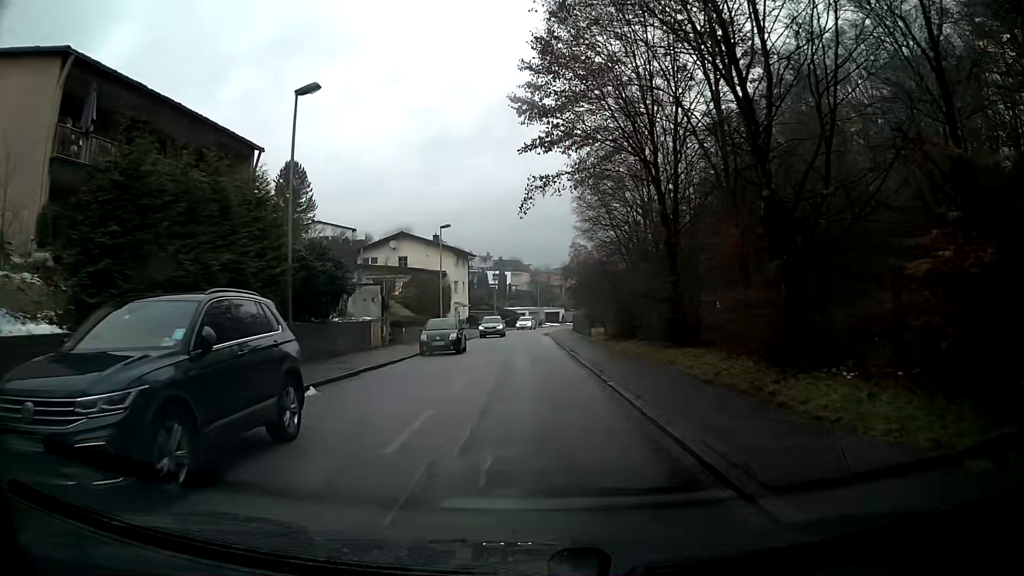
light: Day
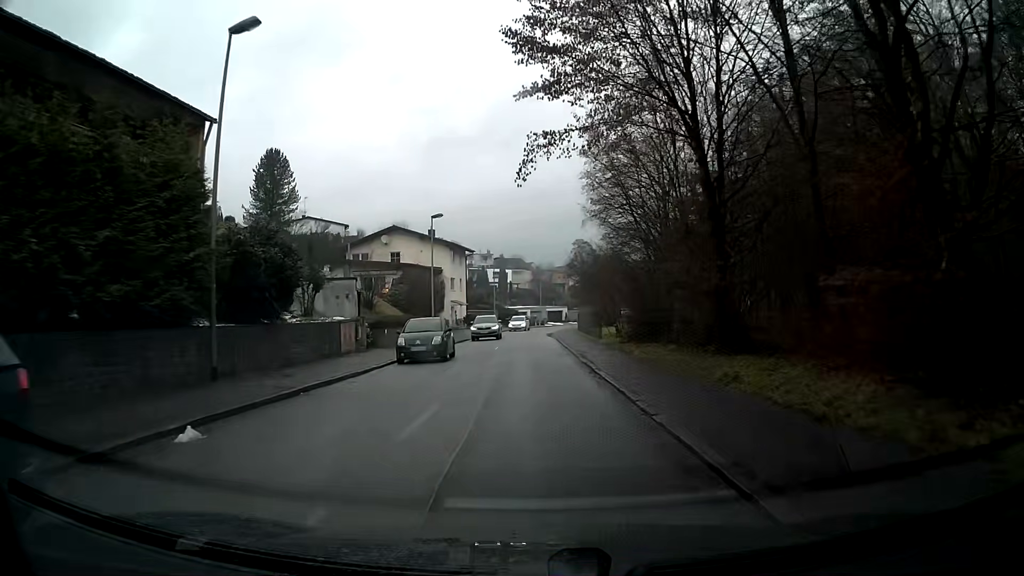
(0.0, +5.0) m; 0°
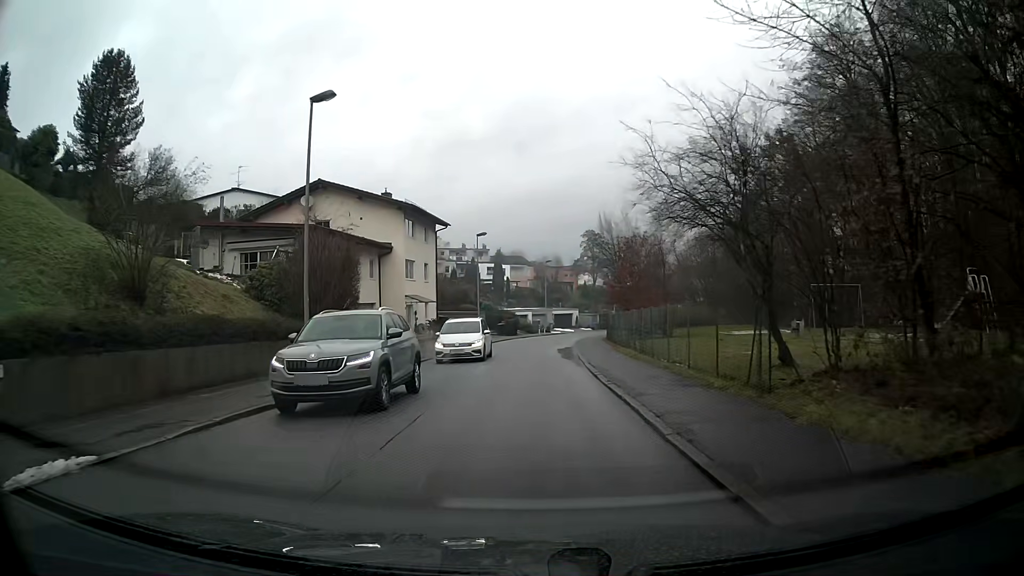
(-0.2, +25.3) m; 0°
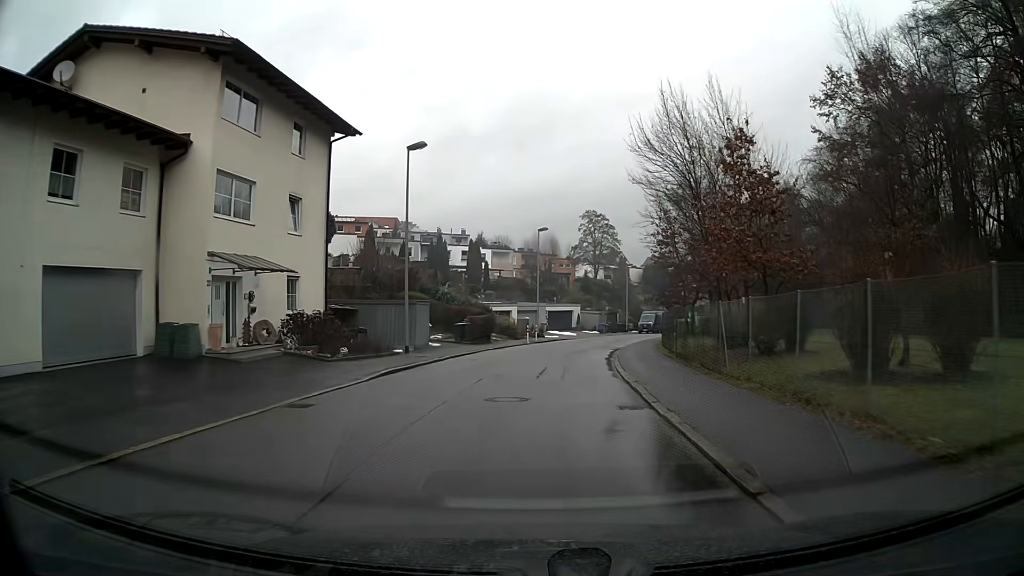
(+0.1, +26.1) m; +1°
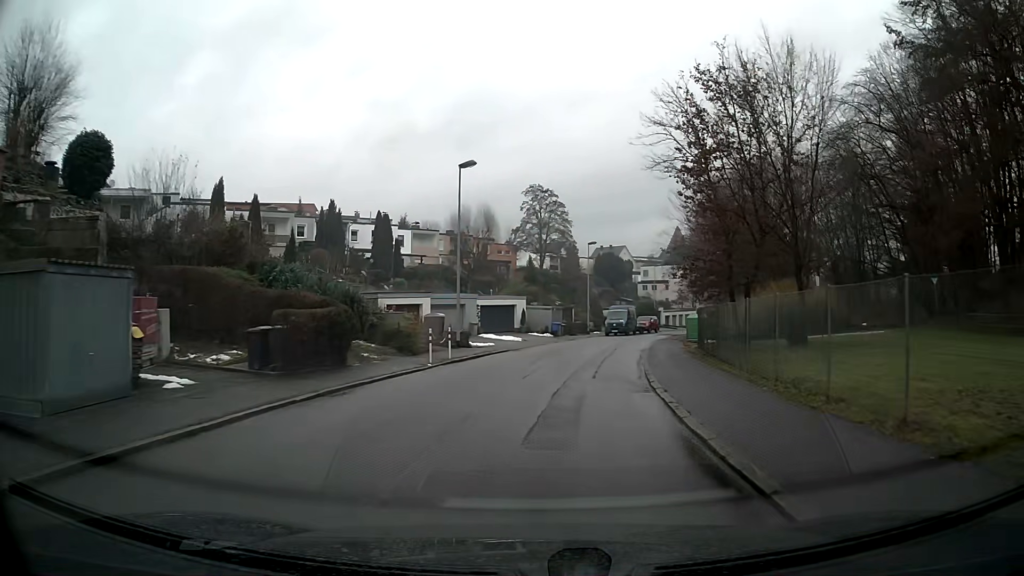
(+0.9, +21.0) m; +6°
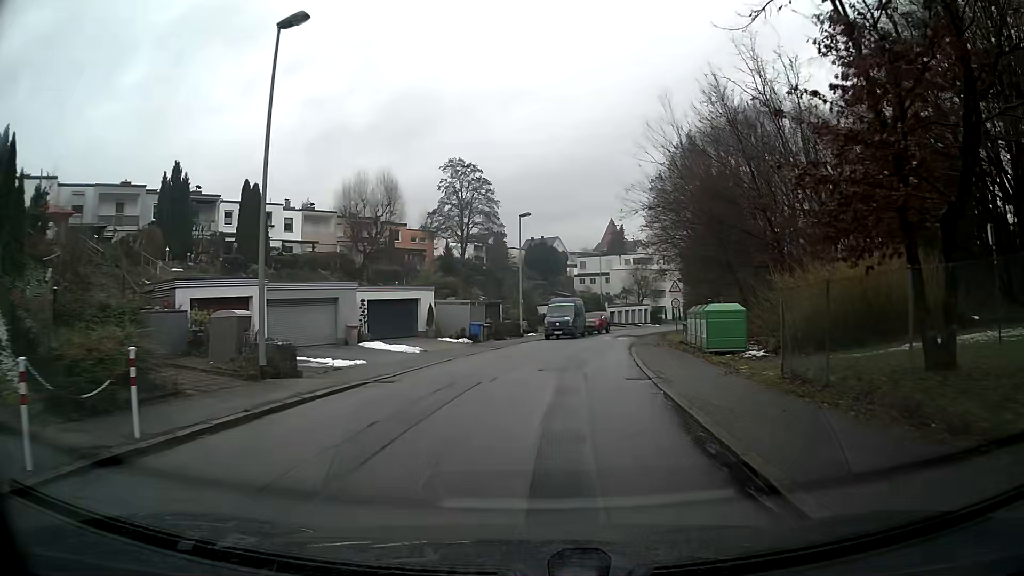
(+0.8, +15.4) m; +6°
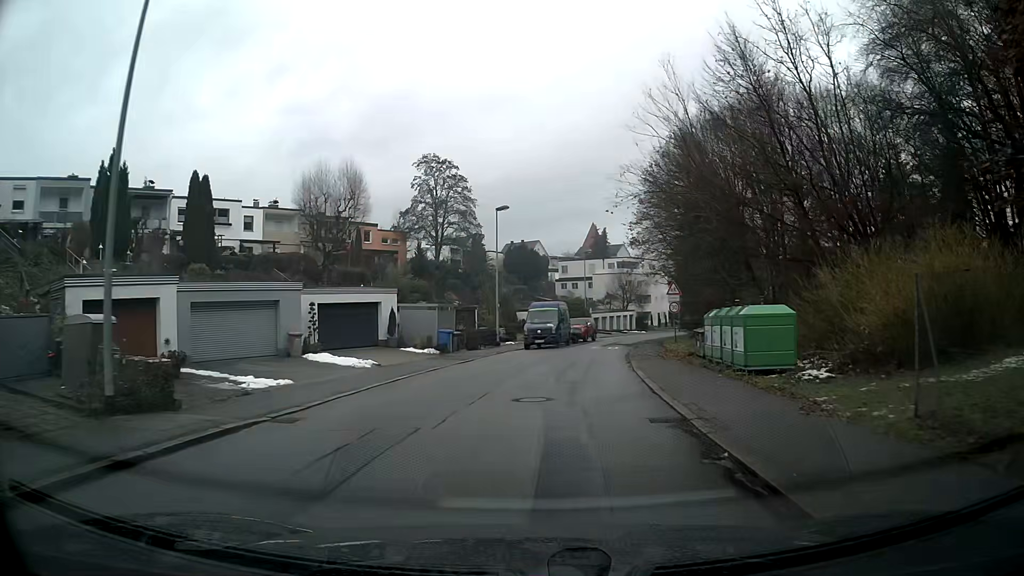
(+0.1, +5.1) m; +2°
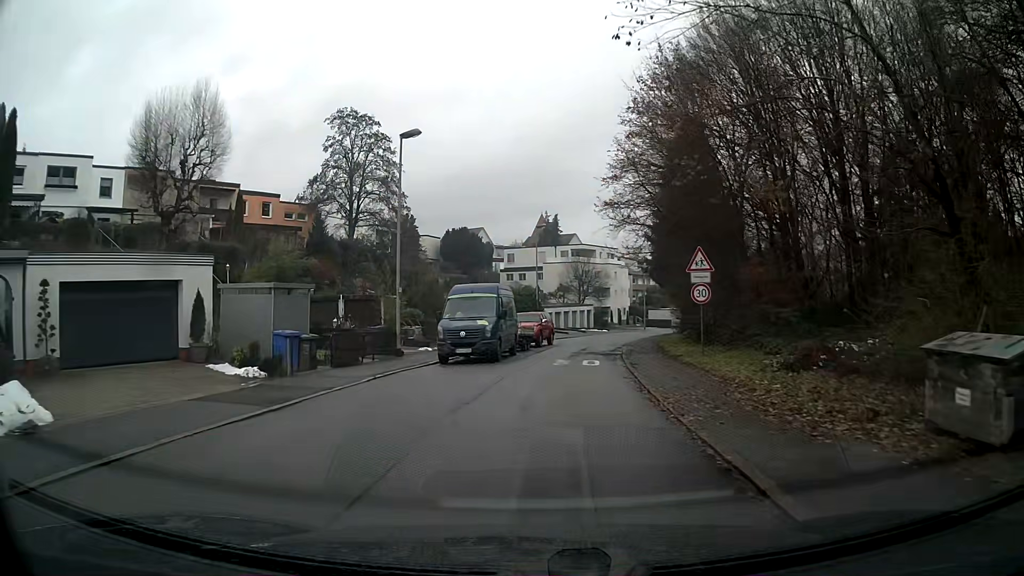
(+0.6, +15.3) m; +5°
(0, +10) (+1, +20) (+2, +30) (+4, +40) (+6, +50) (+9, +59) (+12, +69) (+16, +78) (+20, +87) (+25, +96) m
